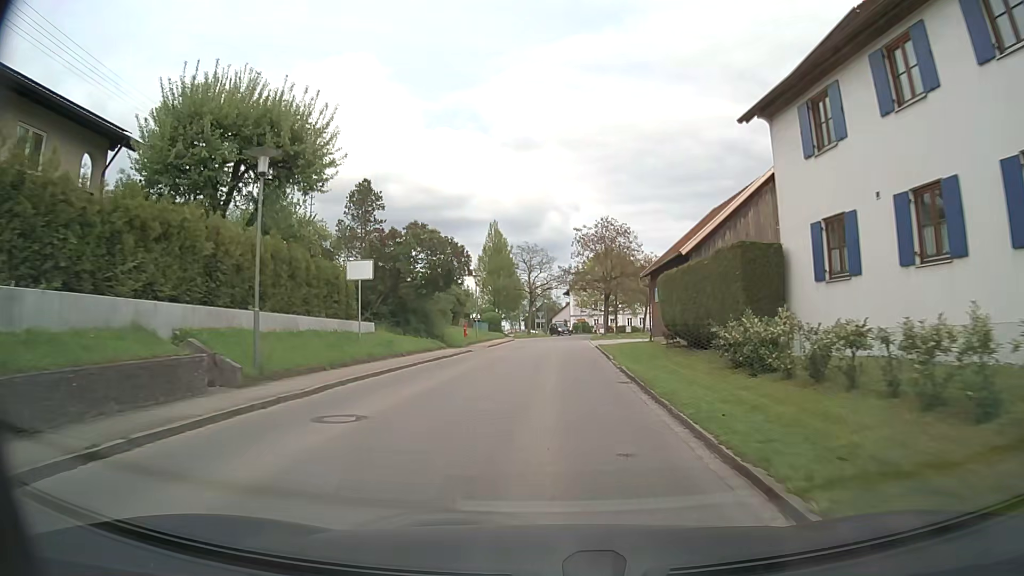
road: tertiary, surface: asphalt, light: Day
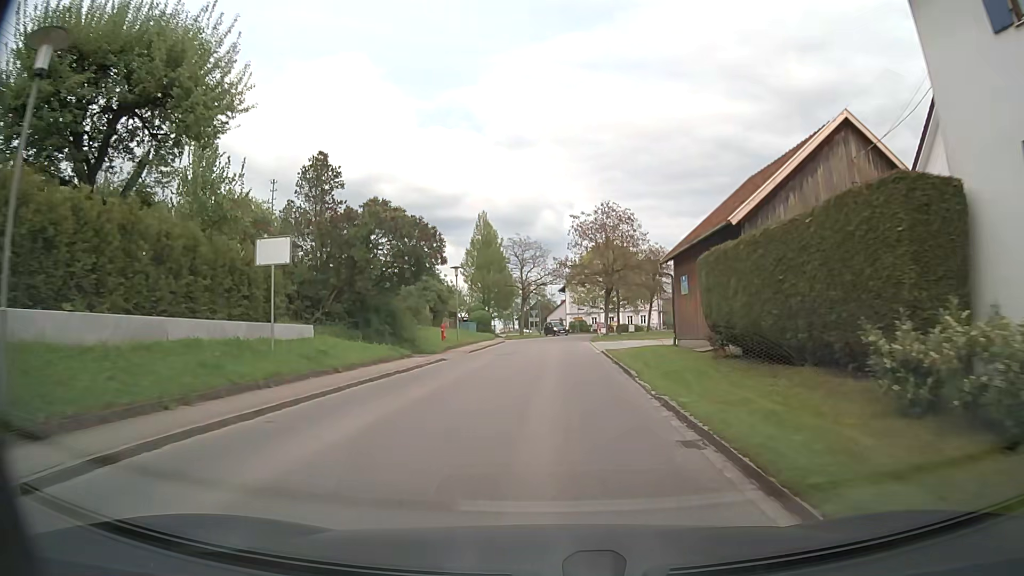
(+0.2, +7.1) m; +2°
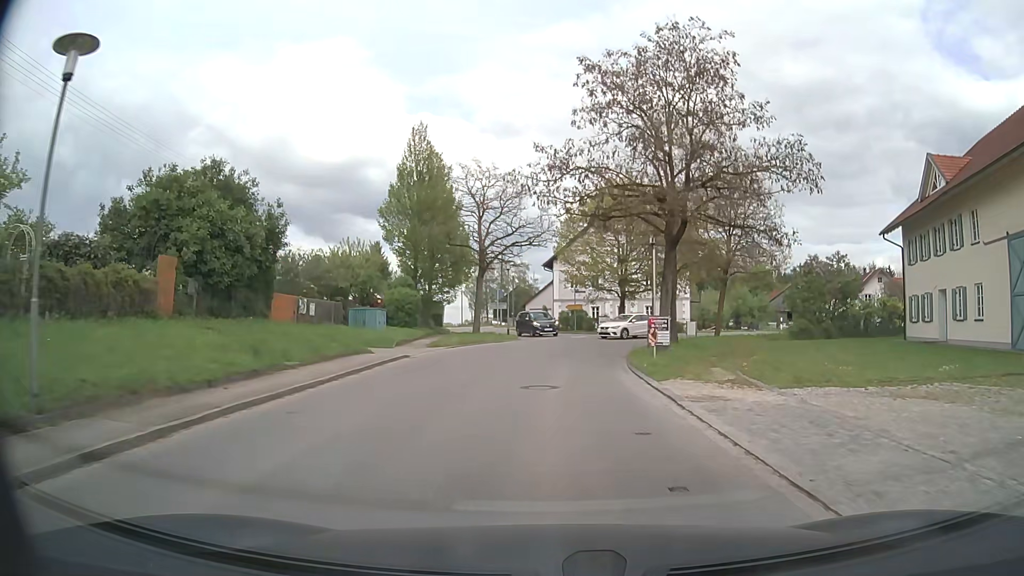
(+0.3, +33.2) m; +1°
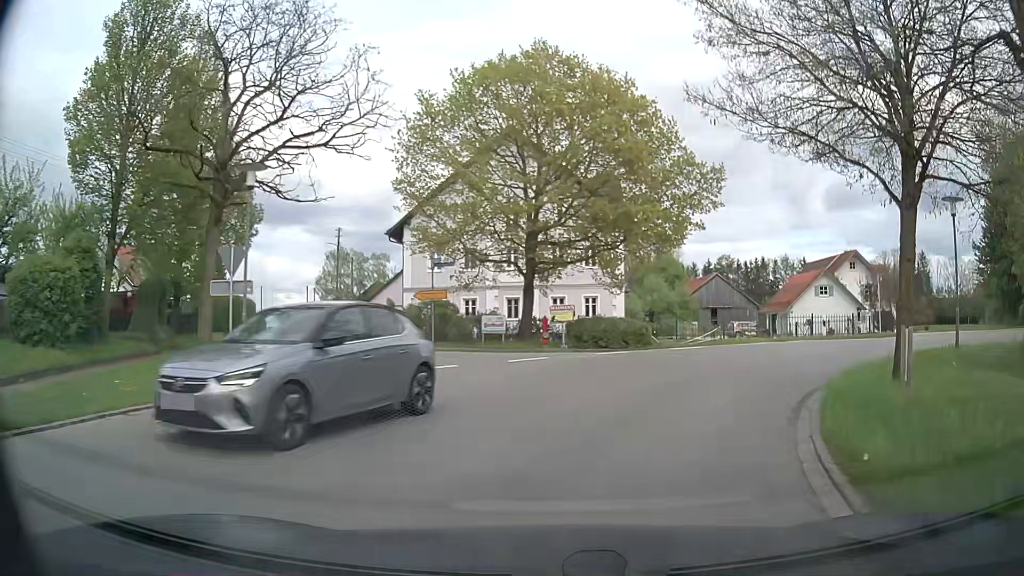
(+1.0, +24.9) m; +11°
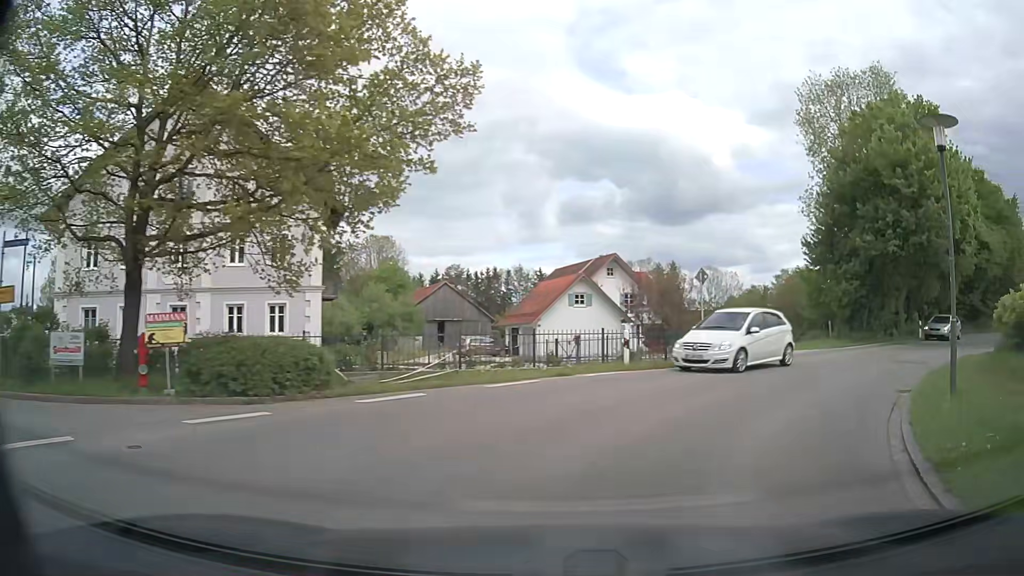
(+1.8, +10.7) m; +23°
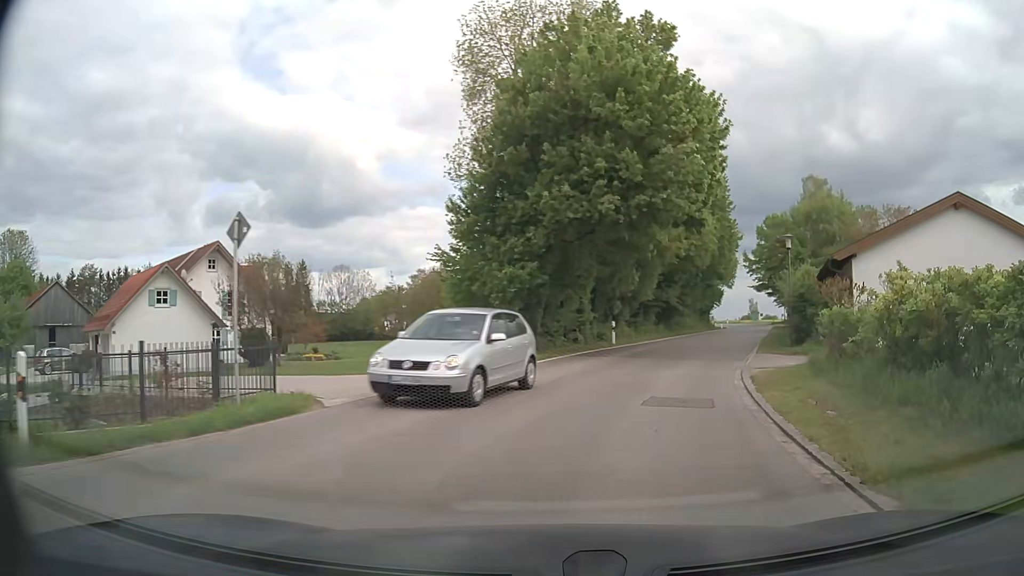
(+3.2, +11.3) m; +30°
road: unclassified
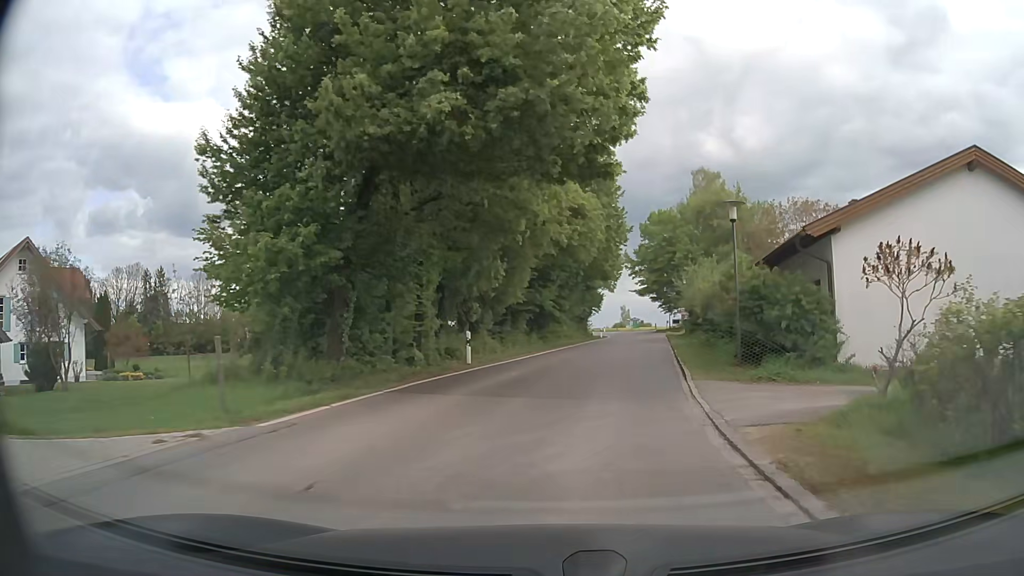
(+1.0, +9.5) m; +11°
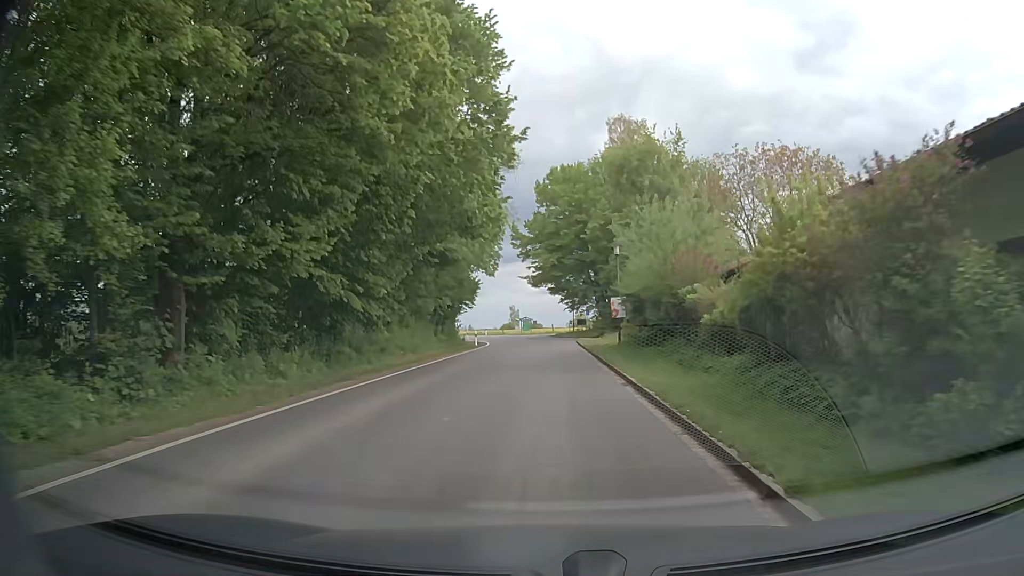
(+2.4, +23.7) m; +9°
(0, +10) (0, +20) (0, +30) (0, +40) (0, +50) (-1, +60) (-4, +69) (-8, +78) (-15, +86) (-23, +92) m
